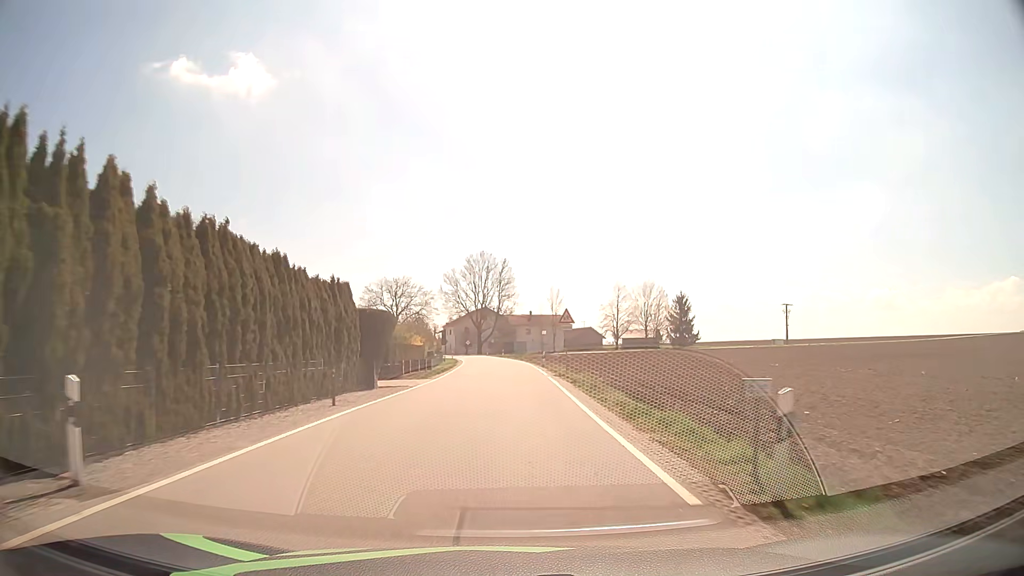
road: tertiary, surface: asphalt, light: Day
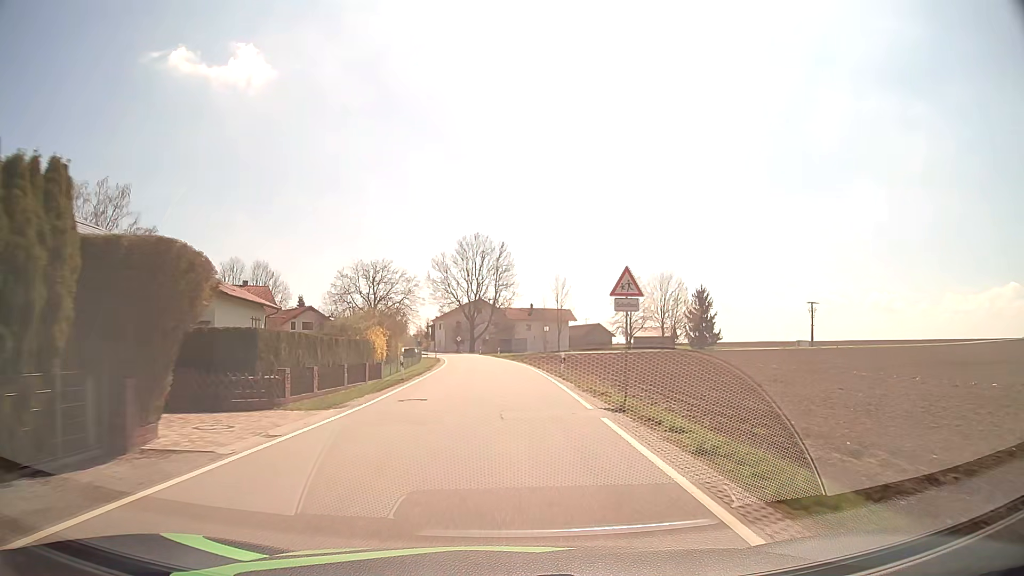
(+0.2, +17.5) m; 0°
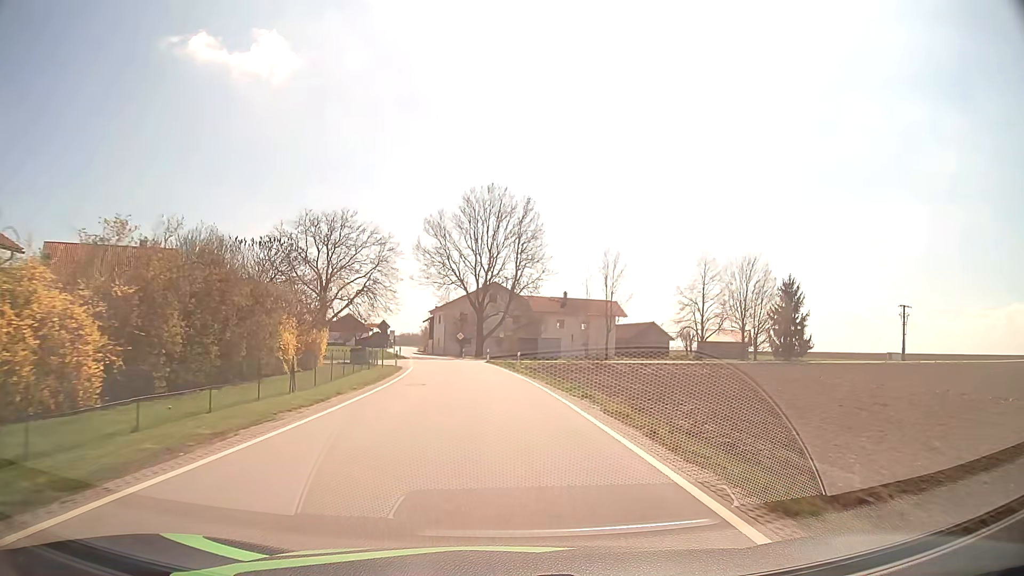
(-0.3, +34.5) m; -2°
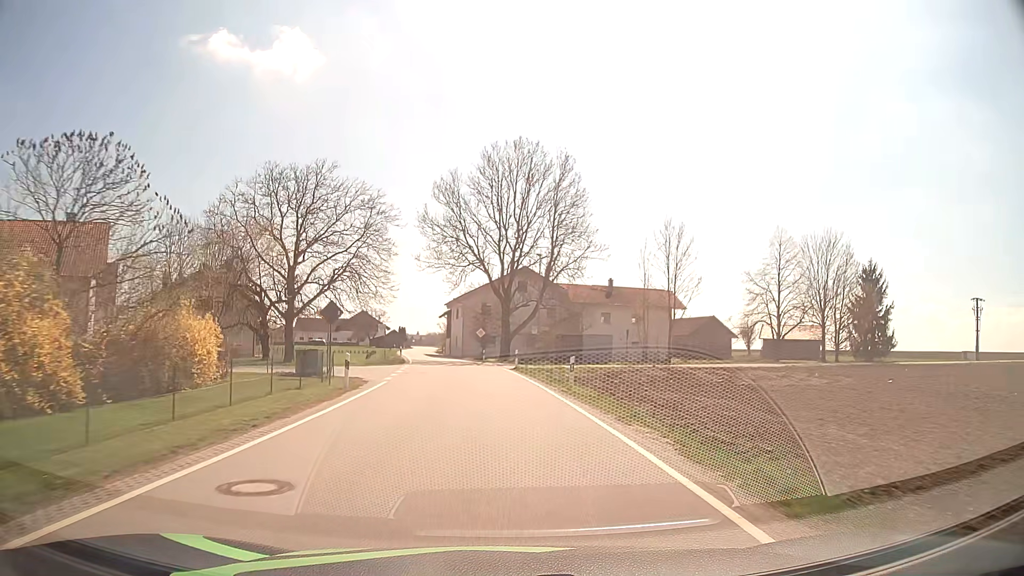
(-0.3, +16.9) m; -2°
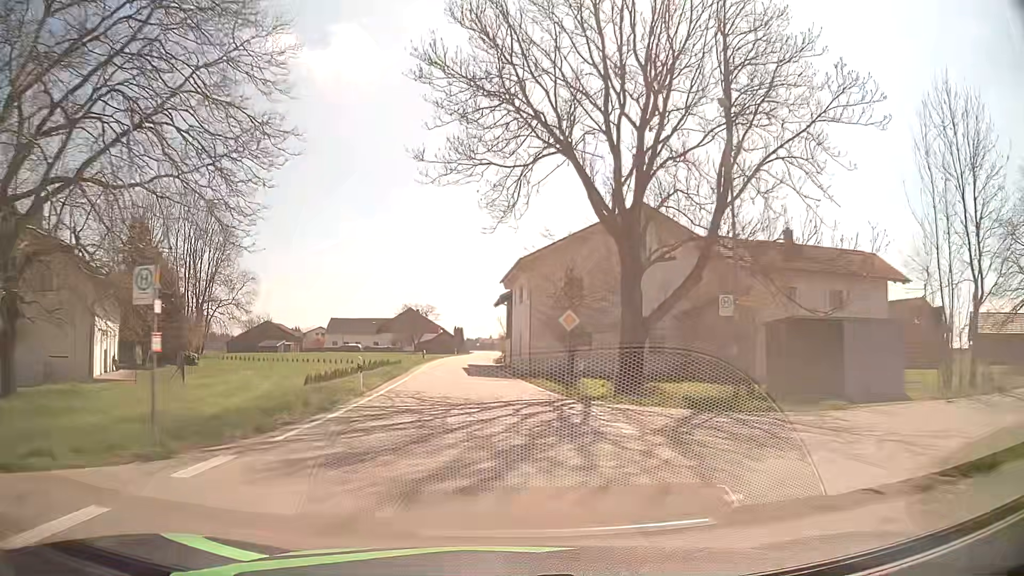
(-1.6, +33.7) m; -6°
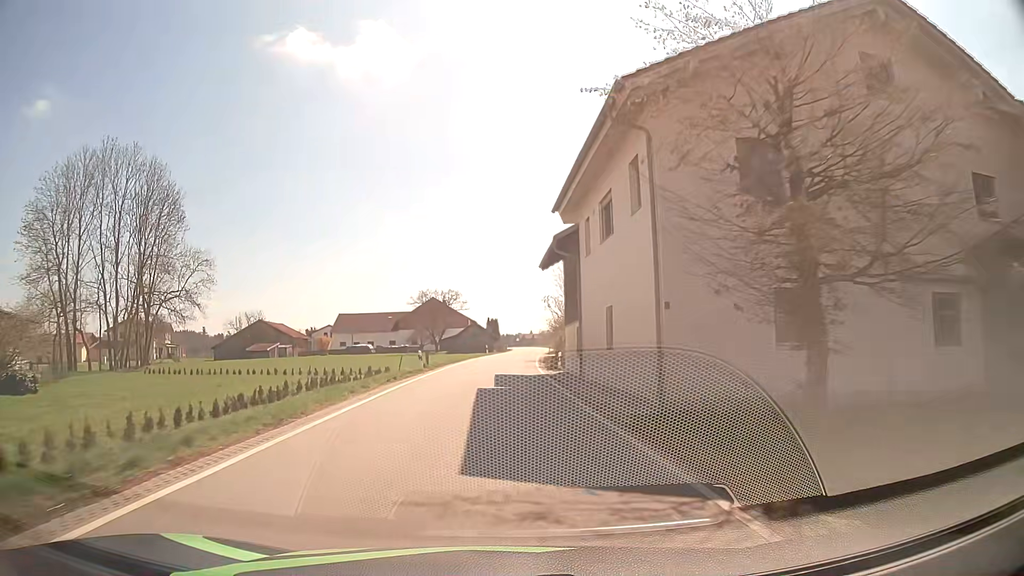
(-0.8, +25.3) m; -3°
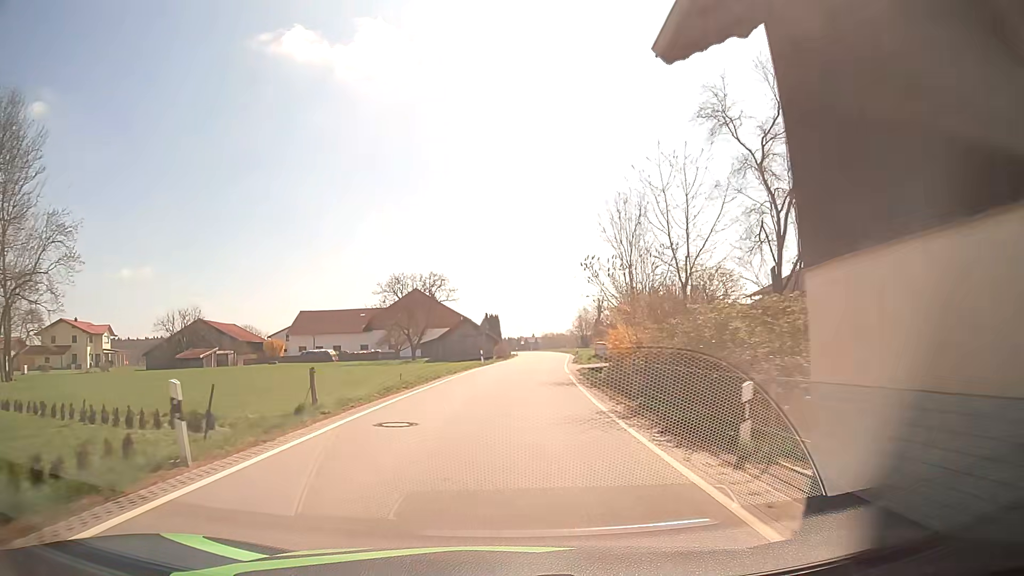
(-0.4, +24.9) m; 0°
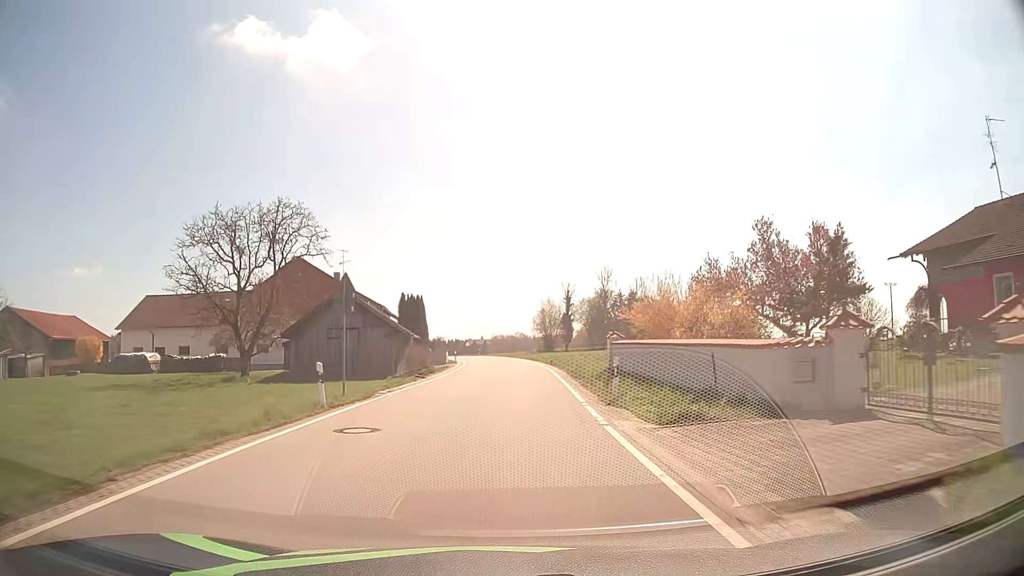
(+1.2, +32.4) m; +4°
(0, +10) (0, +20) (+1, +30) (+1, +40) (+1, +50) (0, +60) (-1, +70) (-2, +80) (-4, +90) (-7, +99) m
